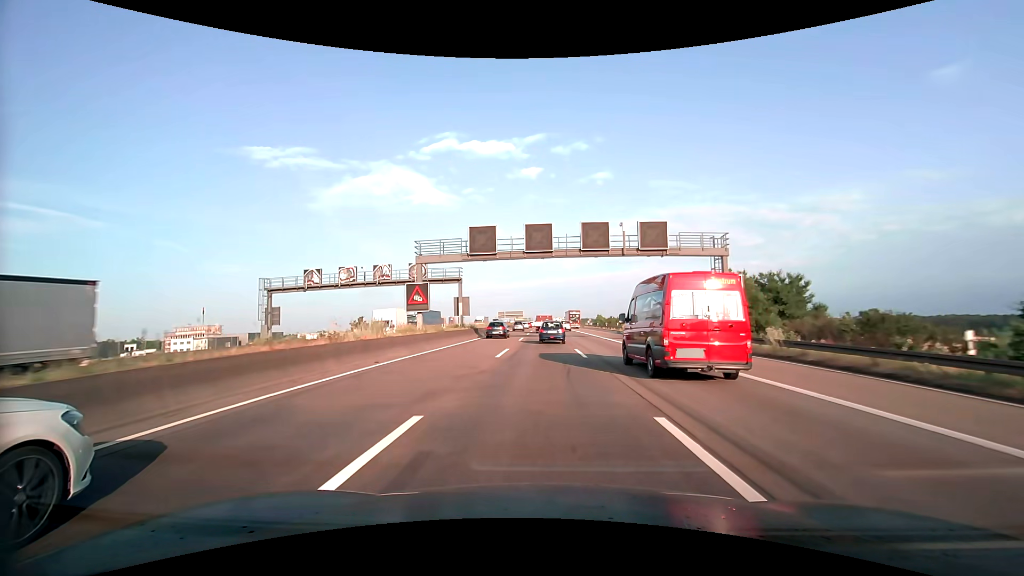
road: motorway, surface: asphalt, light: Day
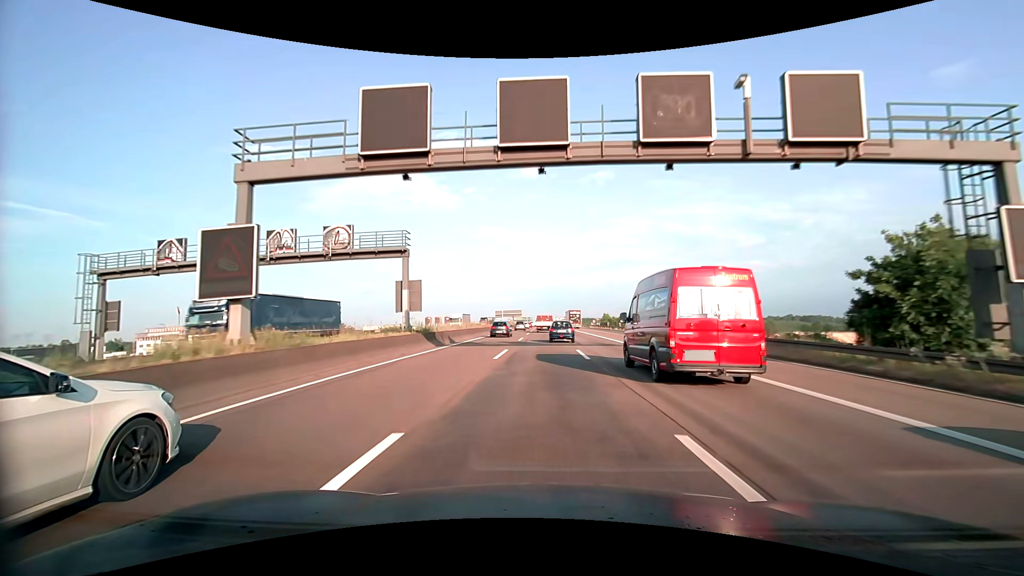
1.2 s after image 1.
(+0.1, +19.1) m; 0°
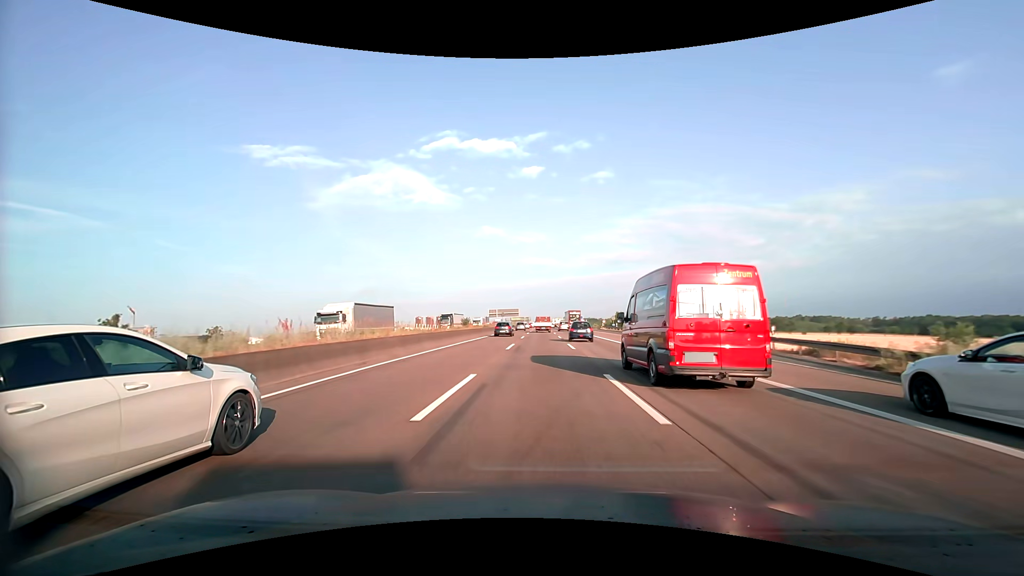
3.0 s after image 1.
(+0.1, +29.4) m; 0°
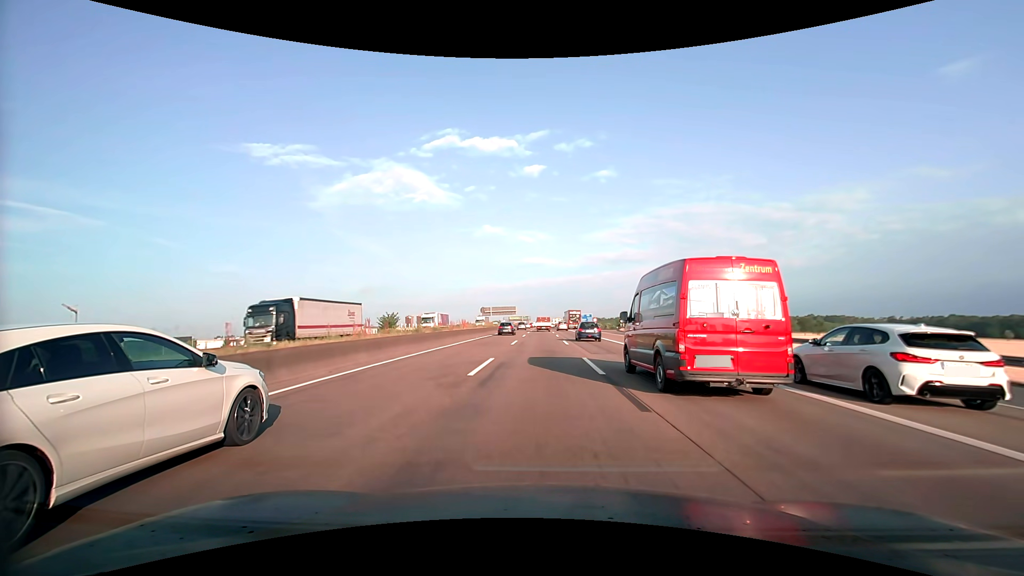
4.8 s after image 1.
(0.0, +30.4) m; 0°
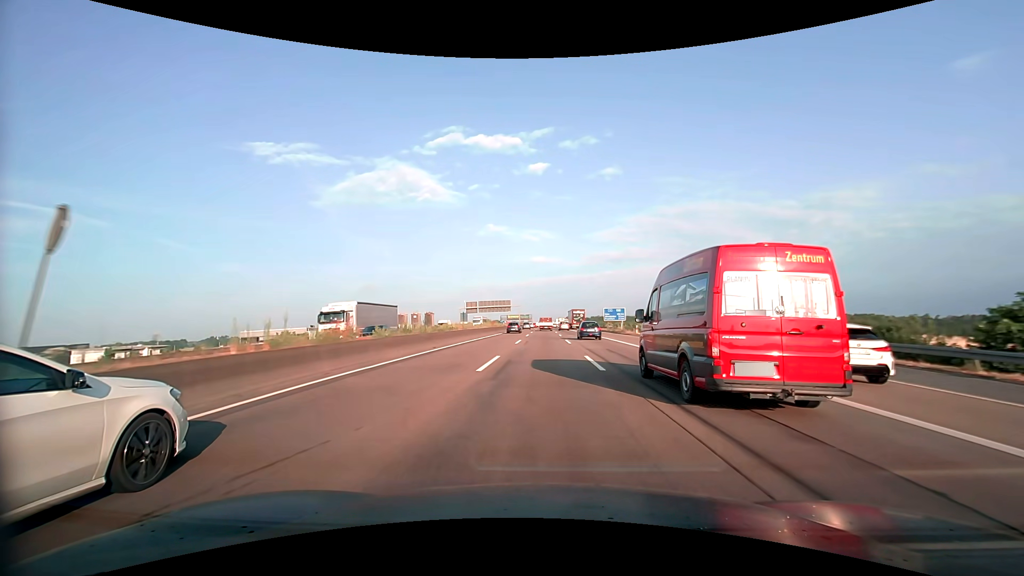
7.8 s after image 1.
(-0.2, +53.0) m; -1°
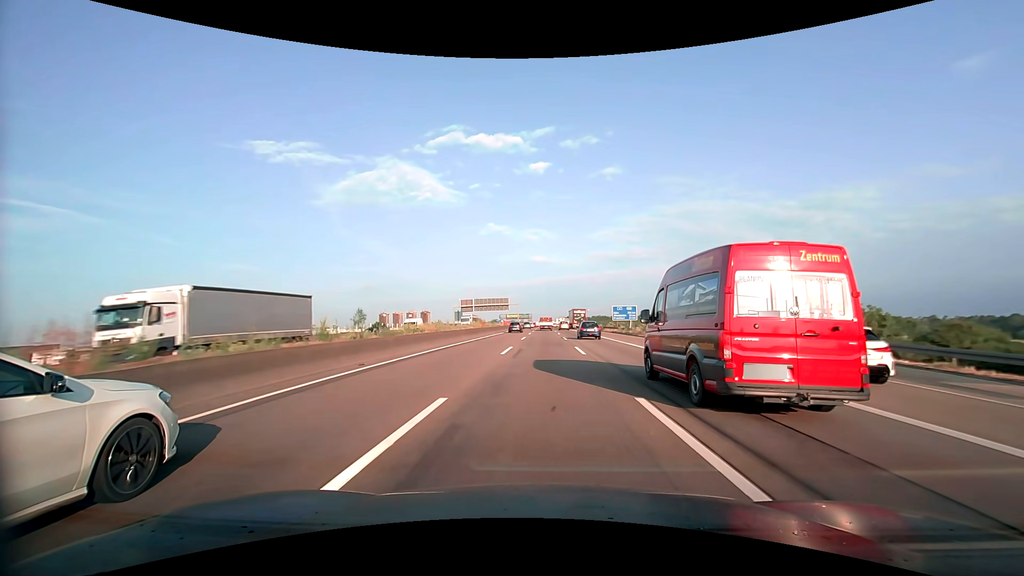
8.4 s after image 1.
(0.0, +10.9) m; 0°
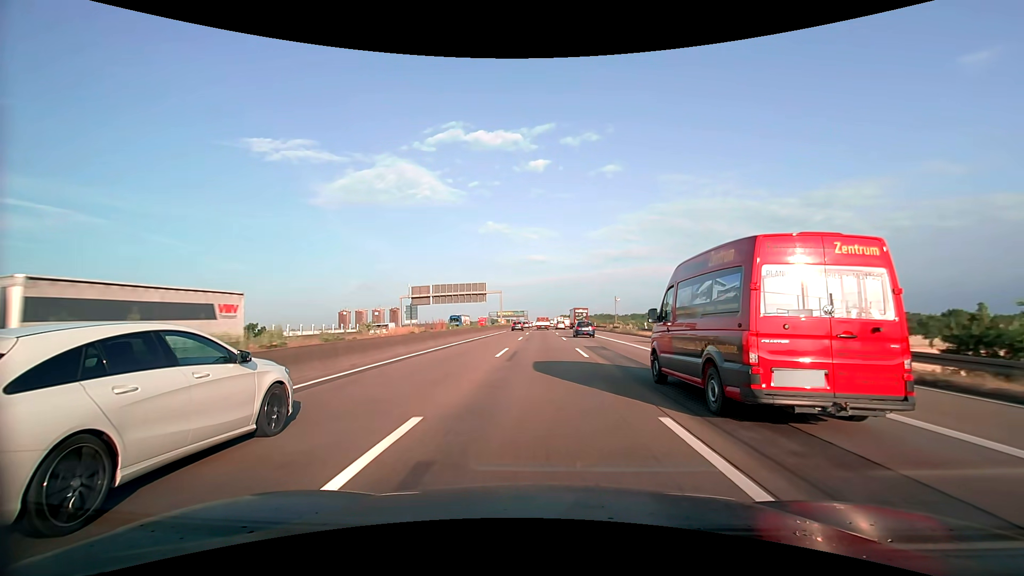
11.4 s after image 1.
(+0.2, +55.9) m; 0°
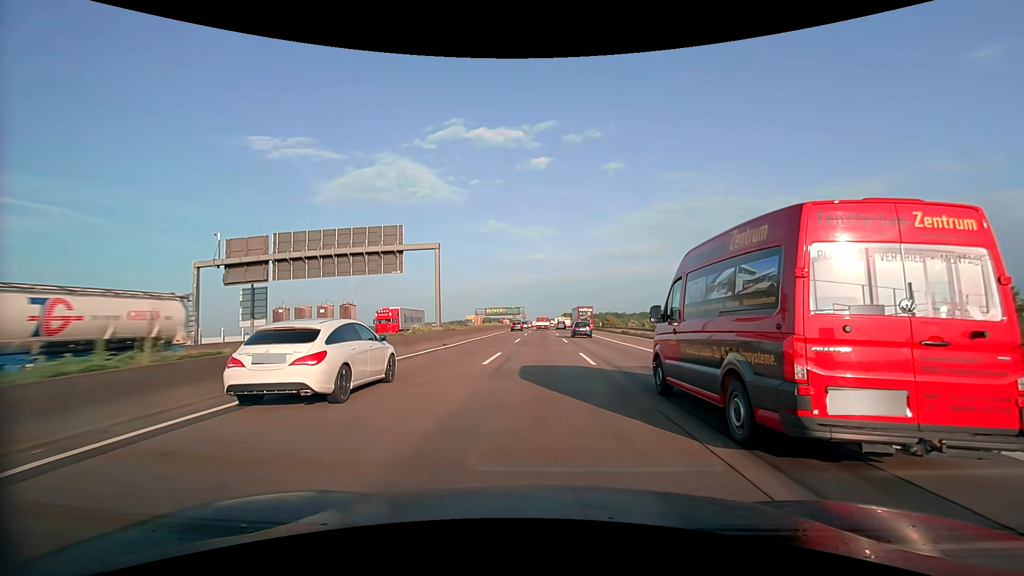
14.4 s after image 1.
(0.0, +57.5) m; 0°
(0, +10) (0, +20) (0, +30) (0, +40) (0, +50) (0, +60) (0, +70) (0, +80) (0, +90) (0, +100) m
